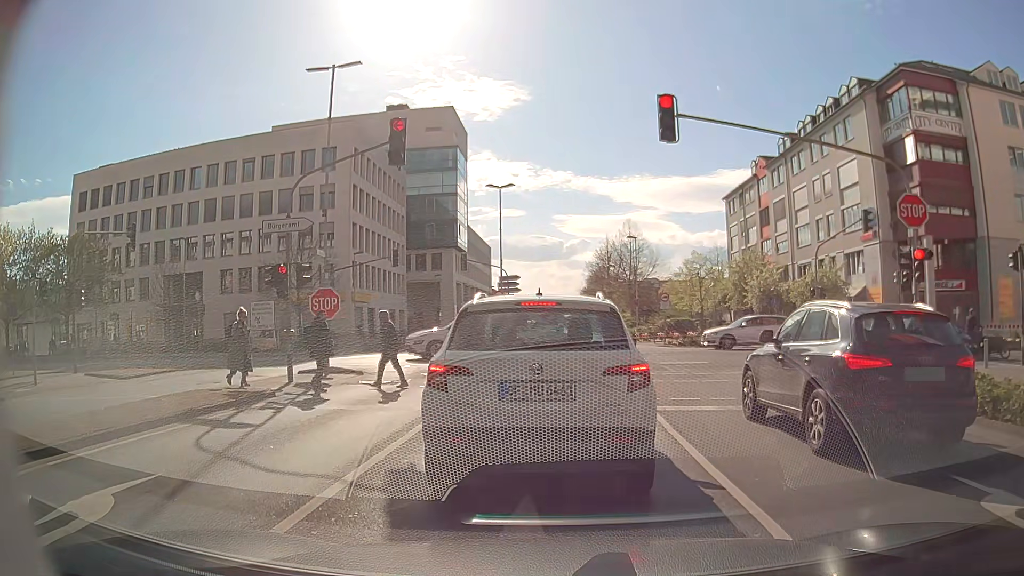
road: secondary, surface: asphalt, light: Day
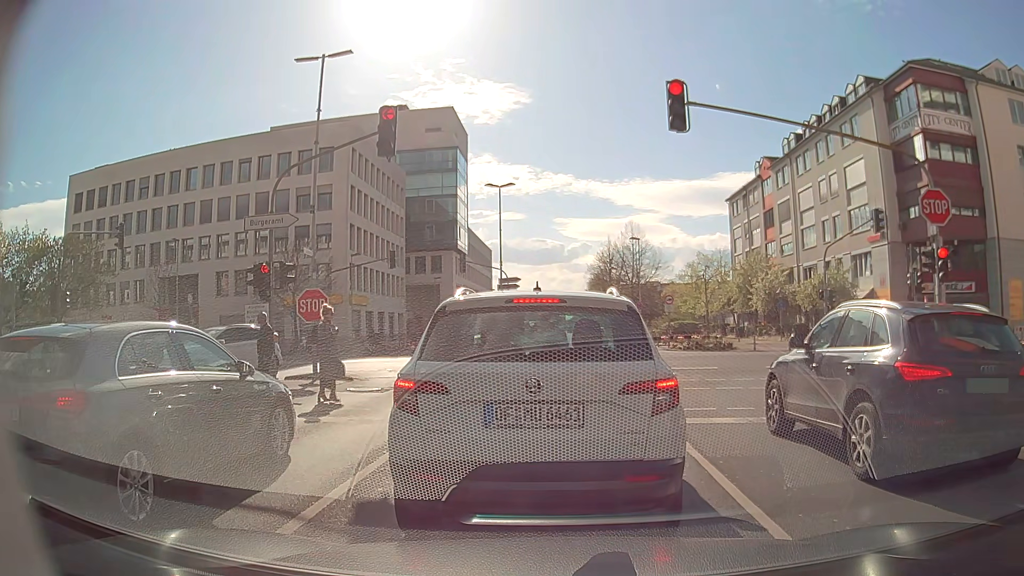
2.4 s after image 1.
(0.0, +1.1) m; 0°
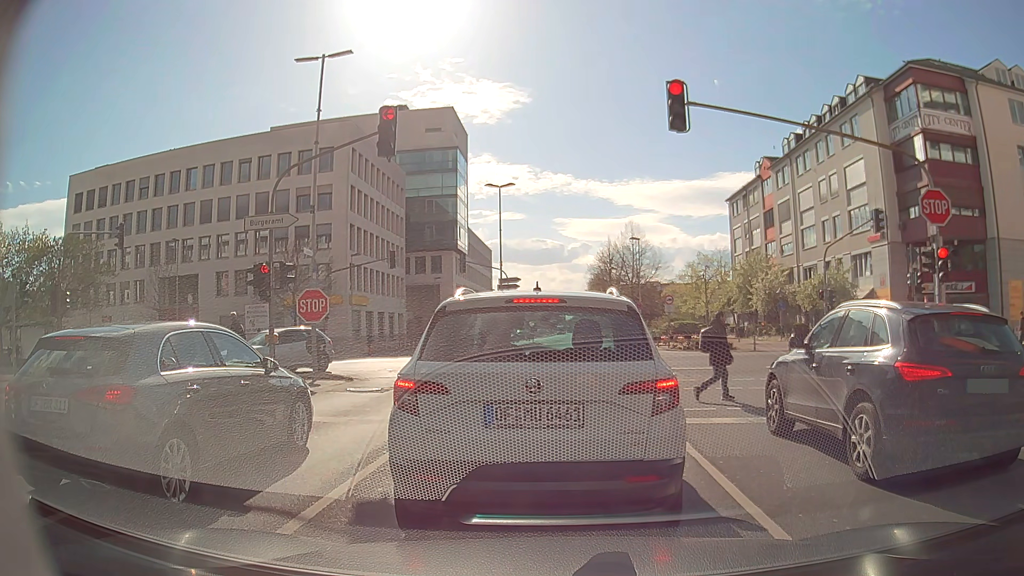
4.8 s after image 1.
(0.0, 0.0) m; 0°
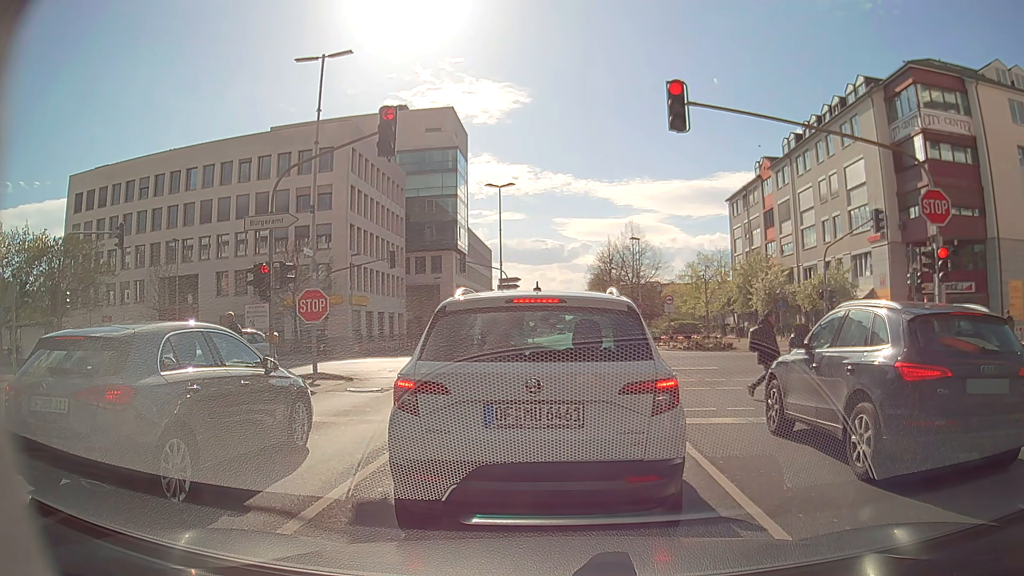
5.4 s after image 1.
(0.0, 0.0) m; 0°
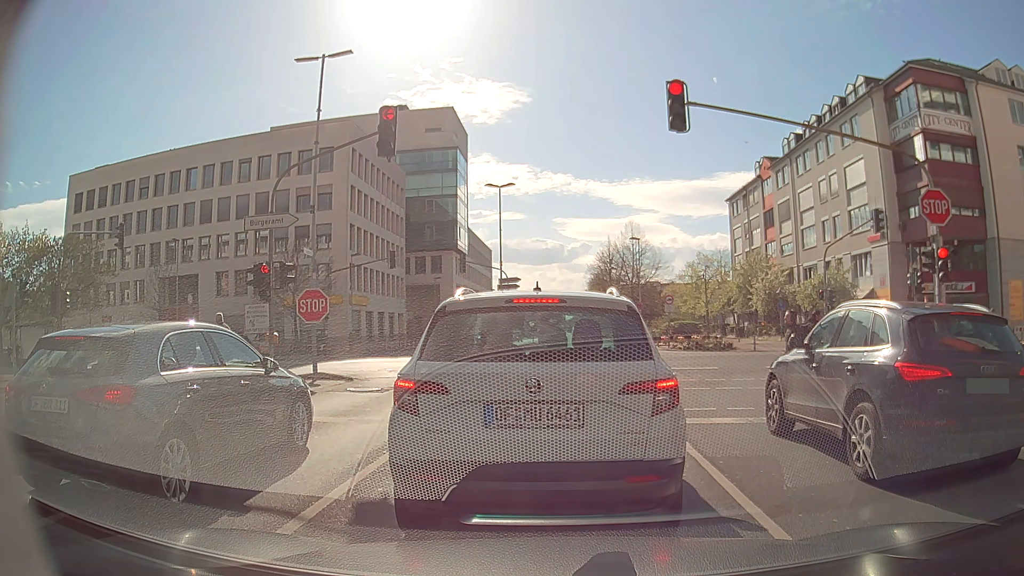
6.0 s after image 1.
(0.0, 0.0) m; 0°
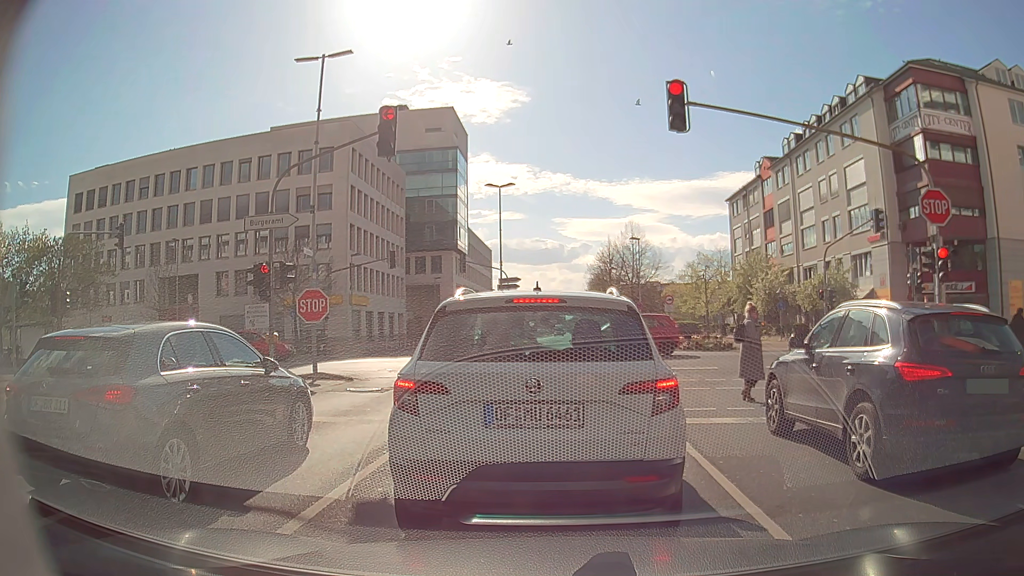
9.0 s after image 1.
(0.0, 0.0) m; 0°
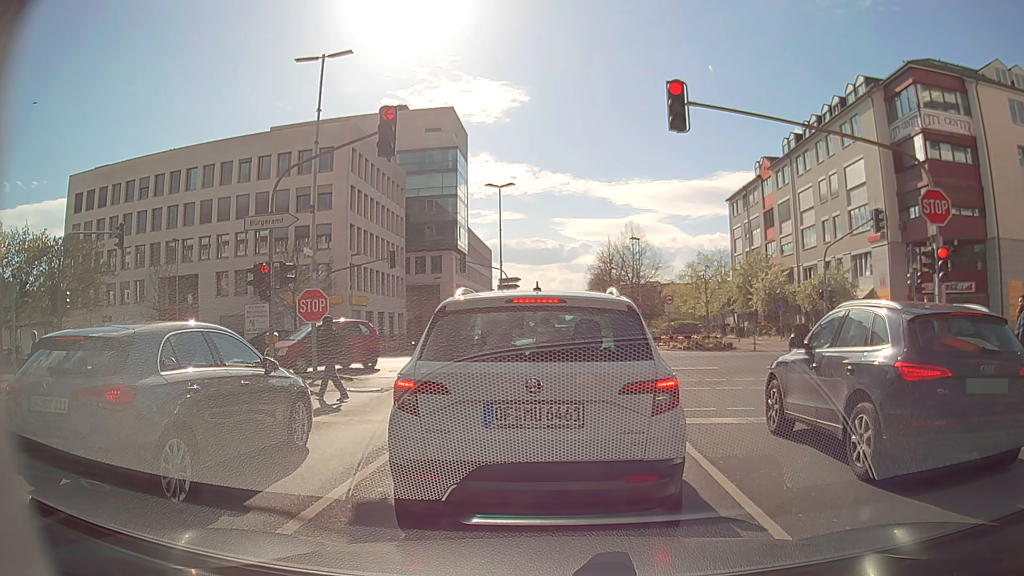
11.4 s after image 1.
(0.0, 0.0) m; 0°
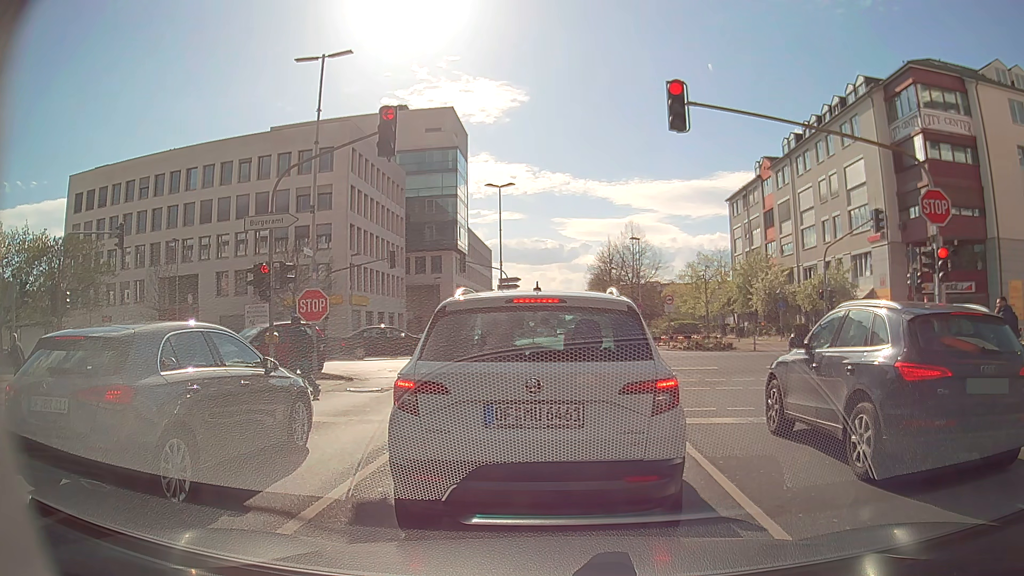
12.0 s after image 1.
(0.0, 0.0) m; 0°
